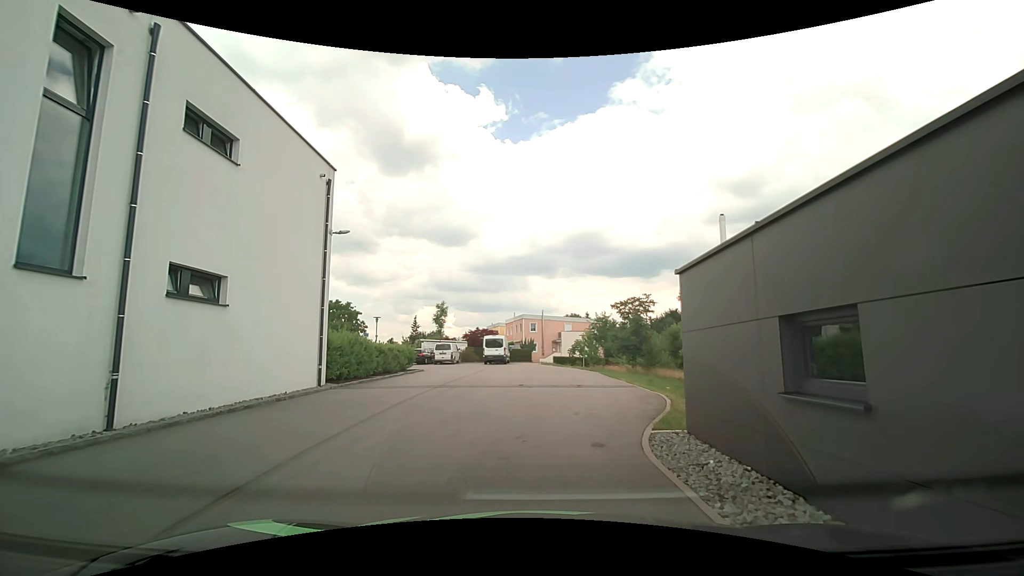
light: Day
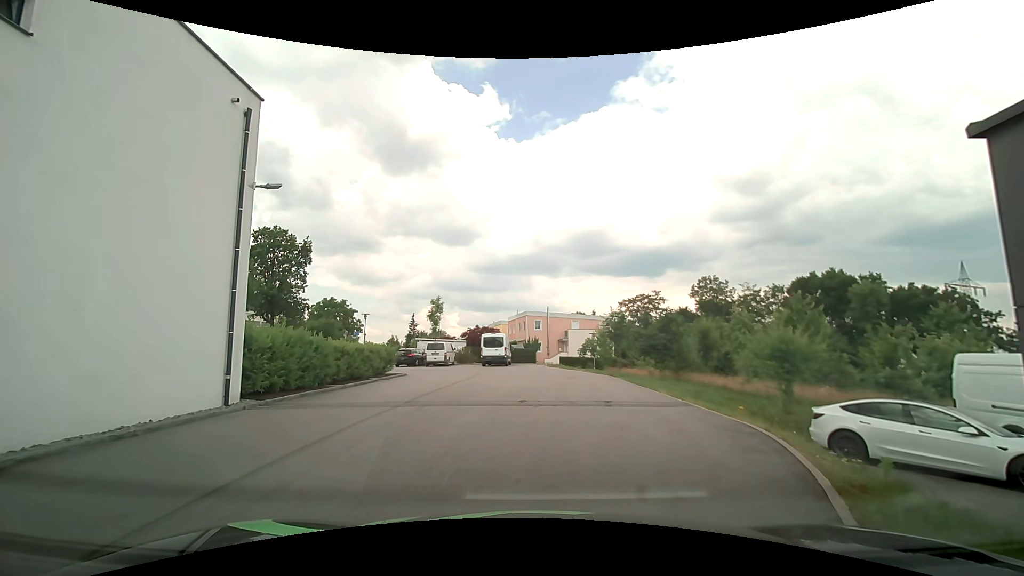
(-0.2, +5.4) m; -3°
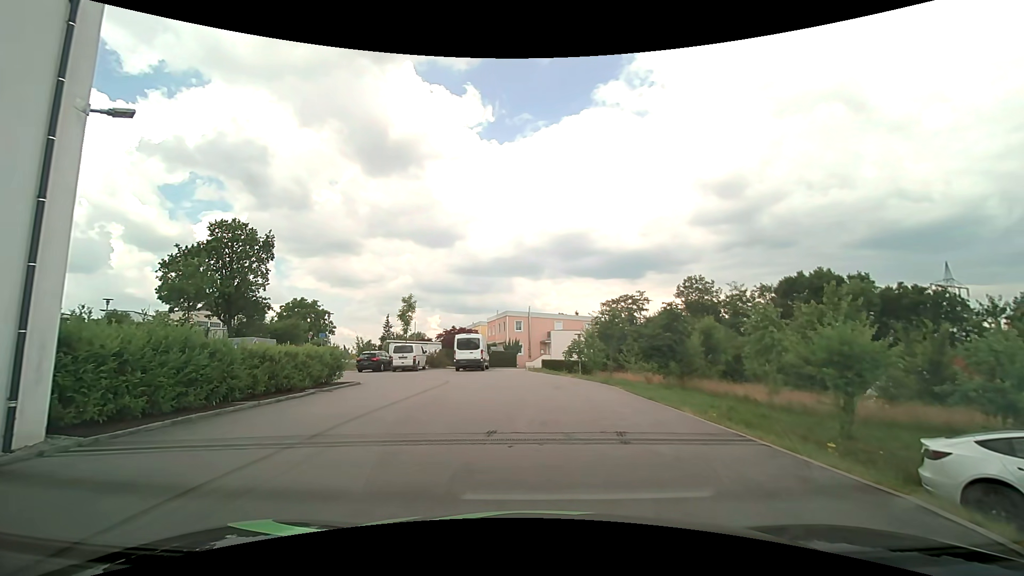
(+0.1, +4.2) m; +3°
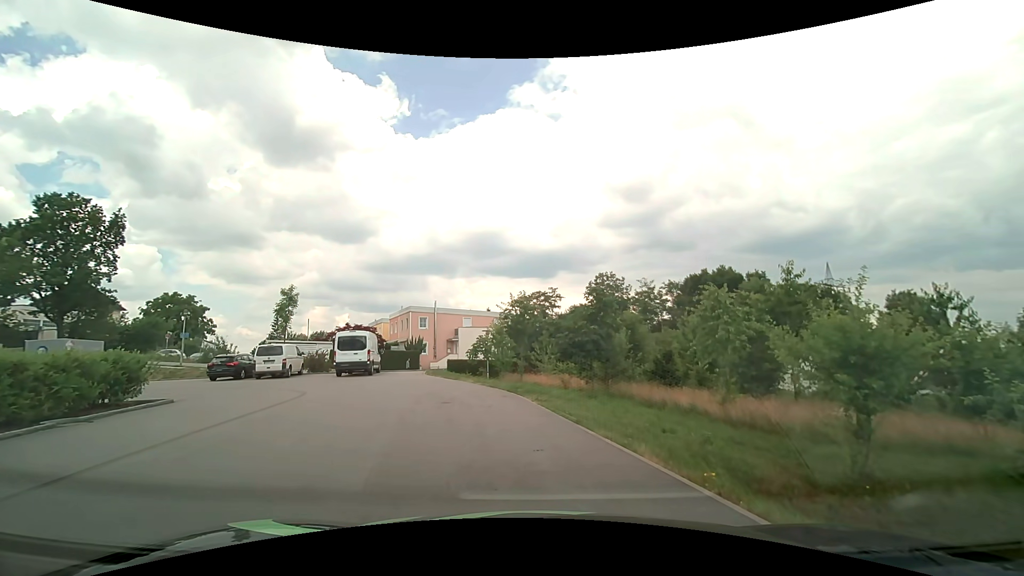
(+0.4, +5.1) m; +8°
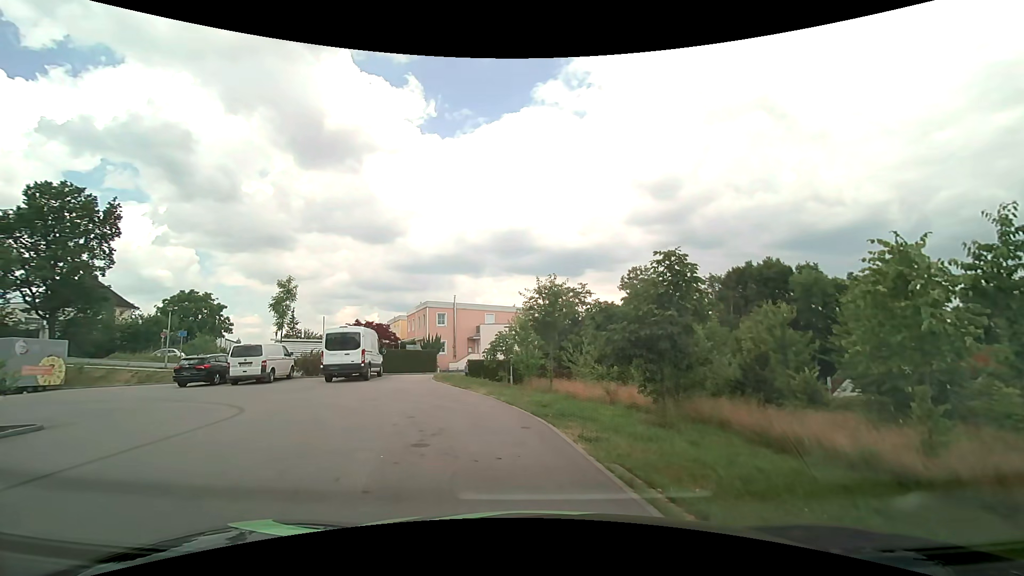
(0.0, +5.6) m; -2°
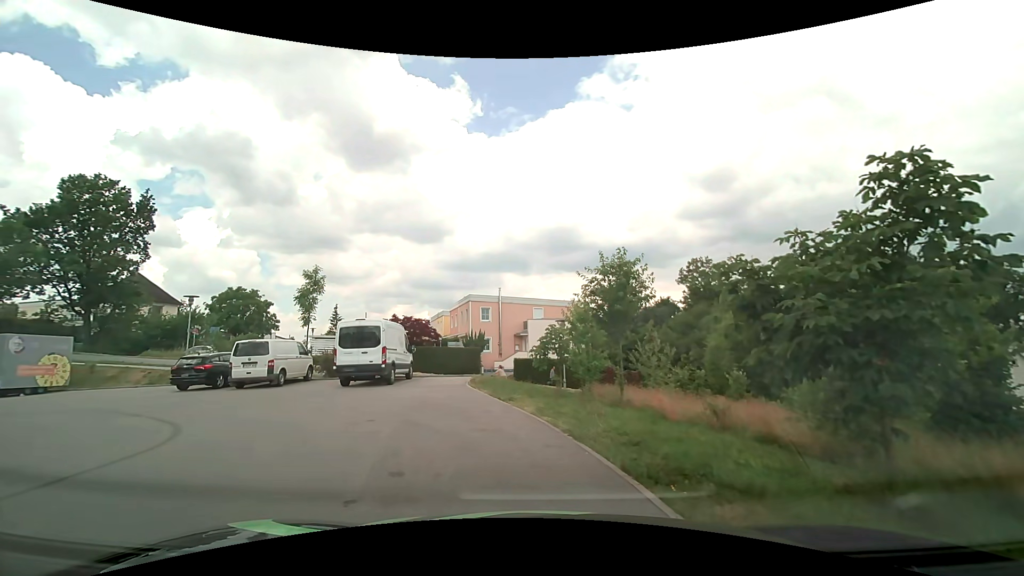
(-0.2, +4.7) m; -5°
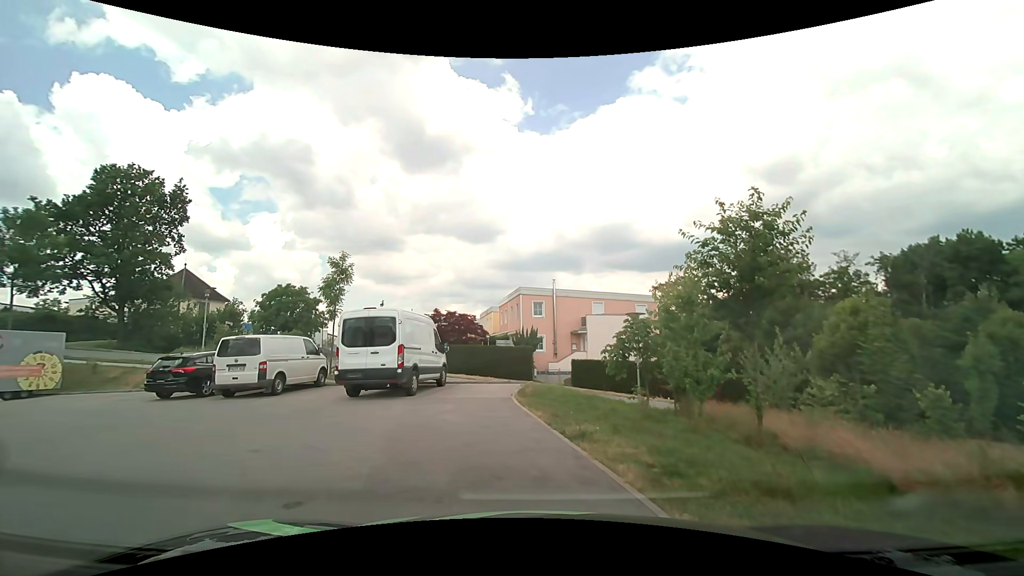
(-0.3, +5.3) m; -7°
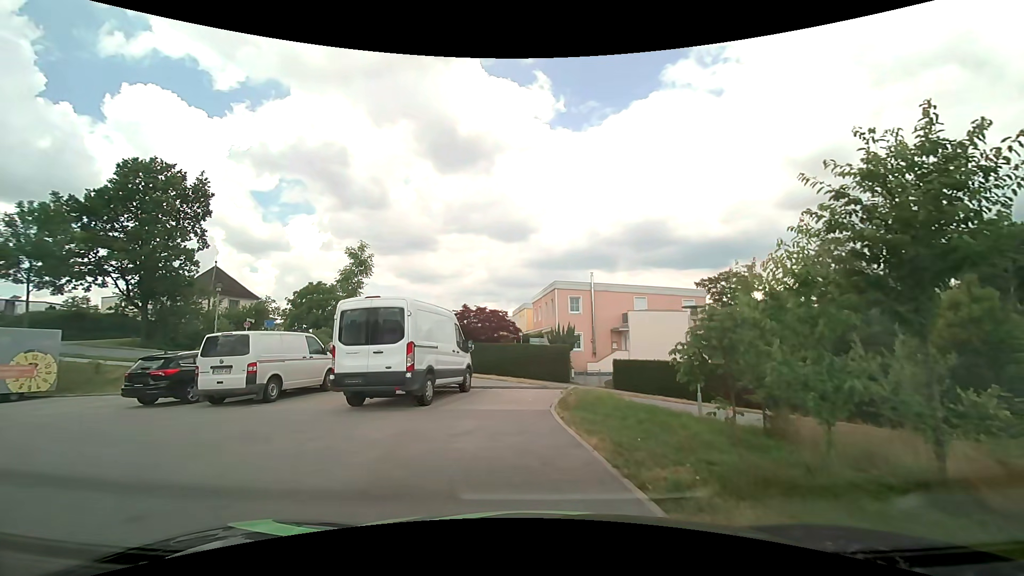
(-0.1, +3.0) m; -3°
